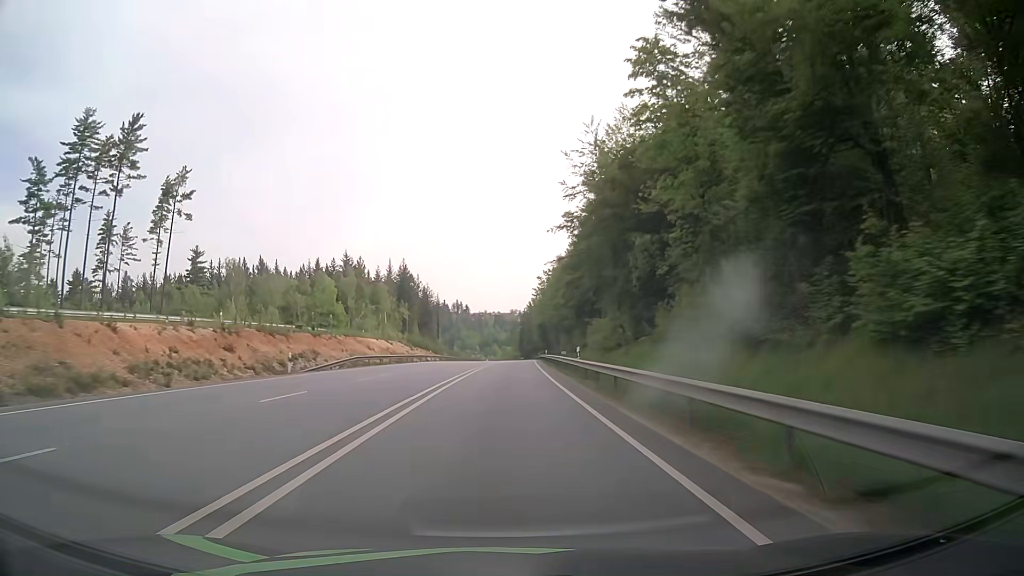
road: primary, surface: asphalt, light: Day
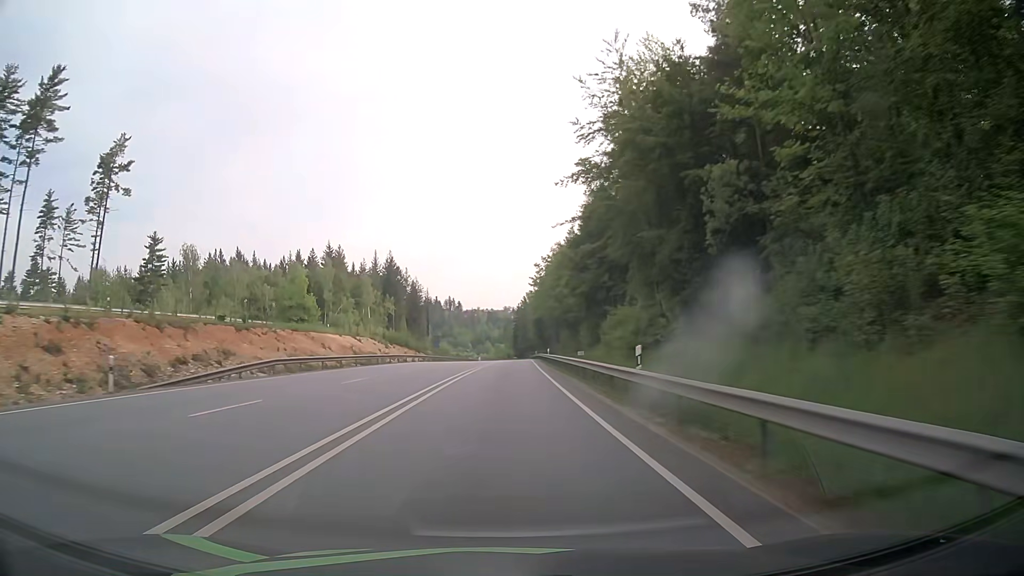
(+0.1, +15.5) m; +1°
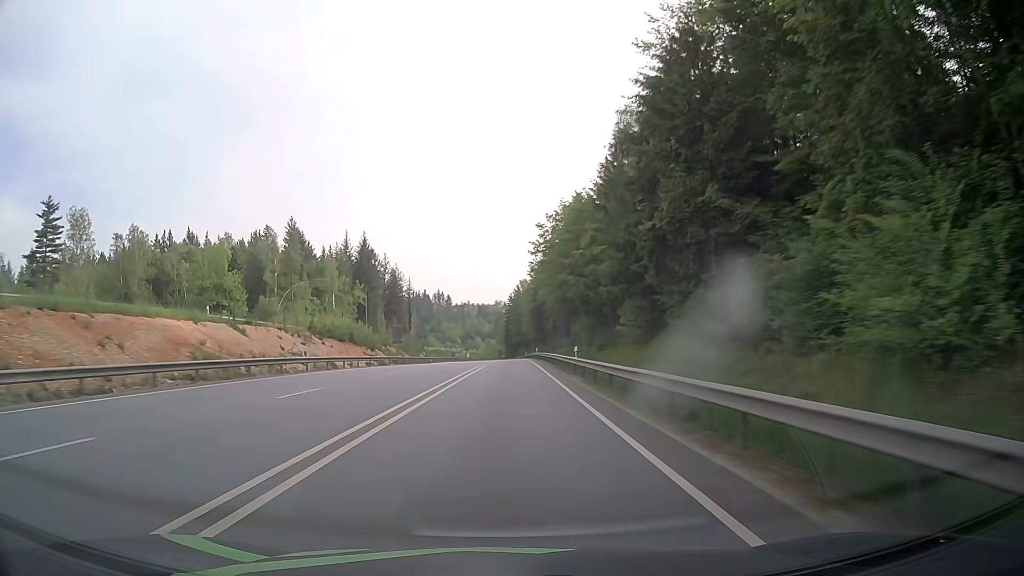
(+0.2, +31.3) m; +1°
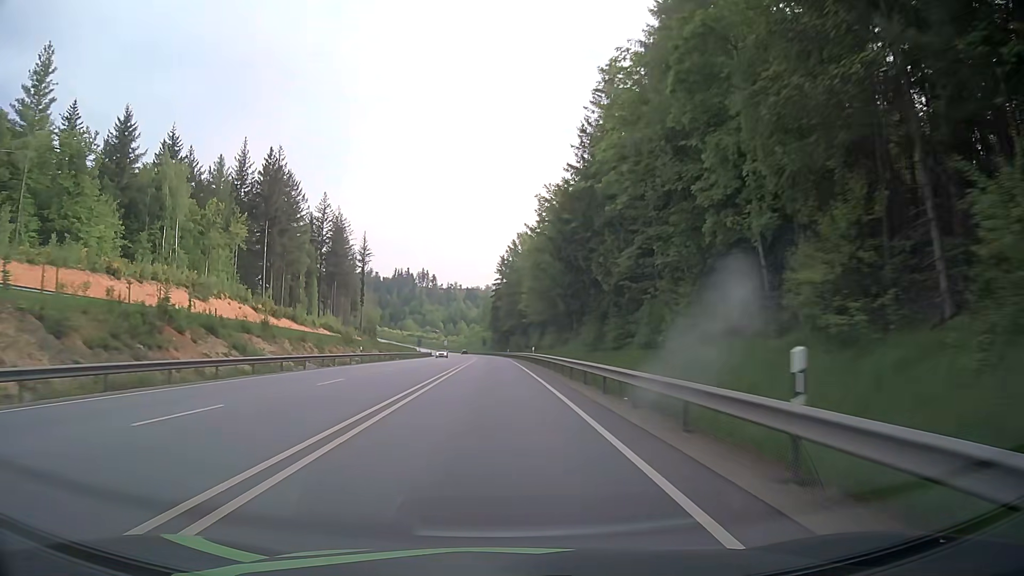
(+1.1, +78.3) m; +1°
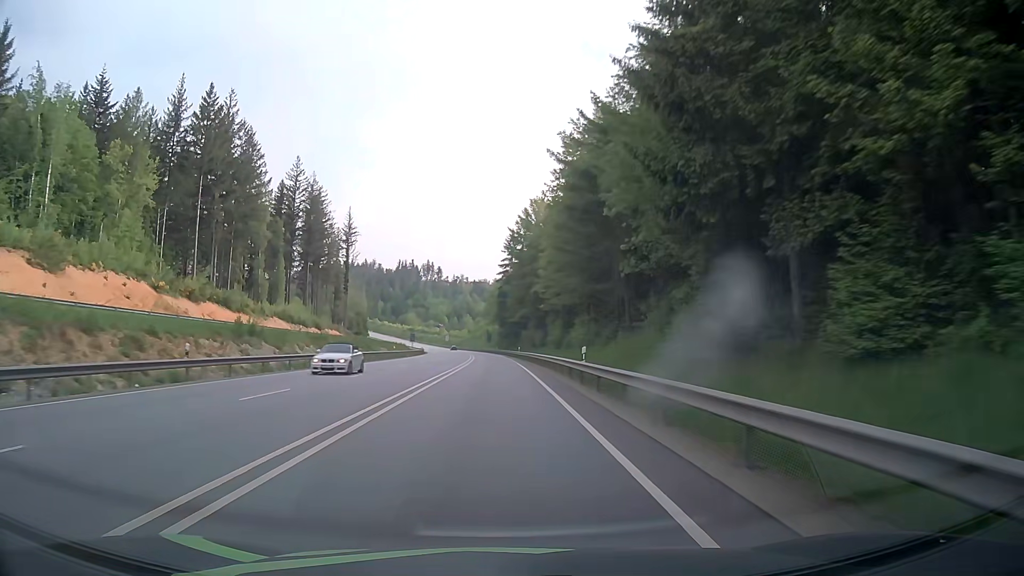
(-0.1, +31.1) m; 0°
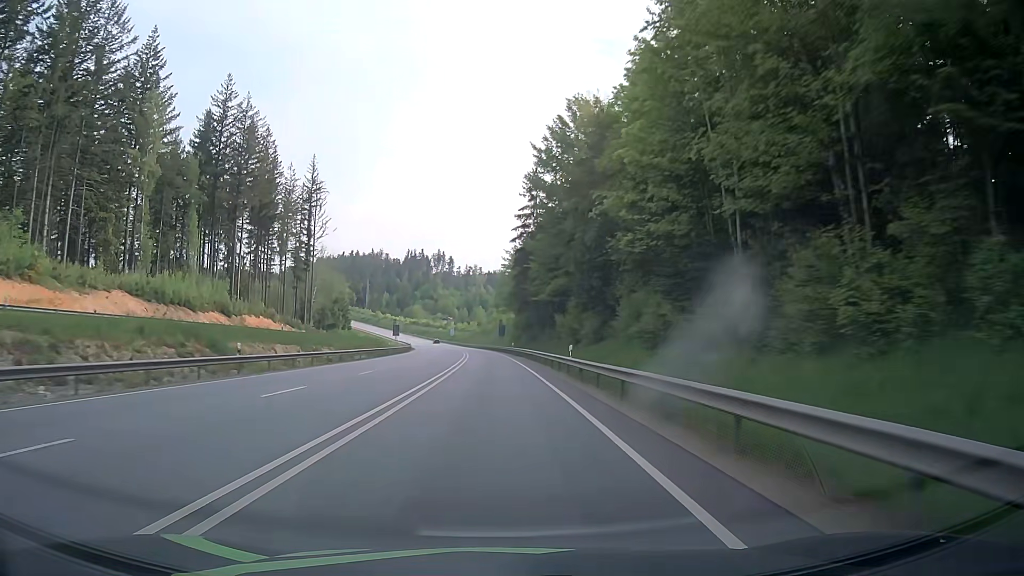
(-0.7, +47.2) m; -2°
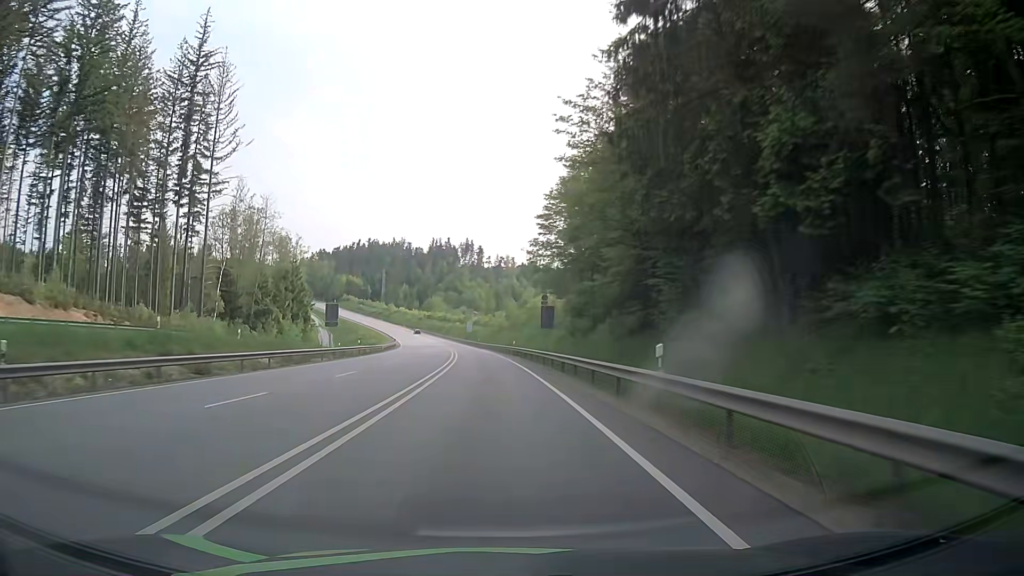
(-1.2, +63.7) m; -3°
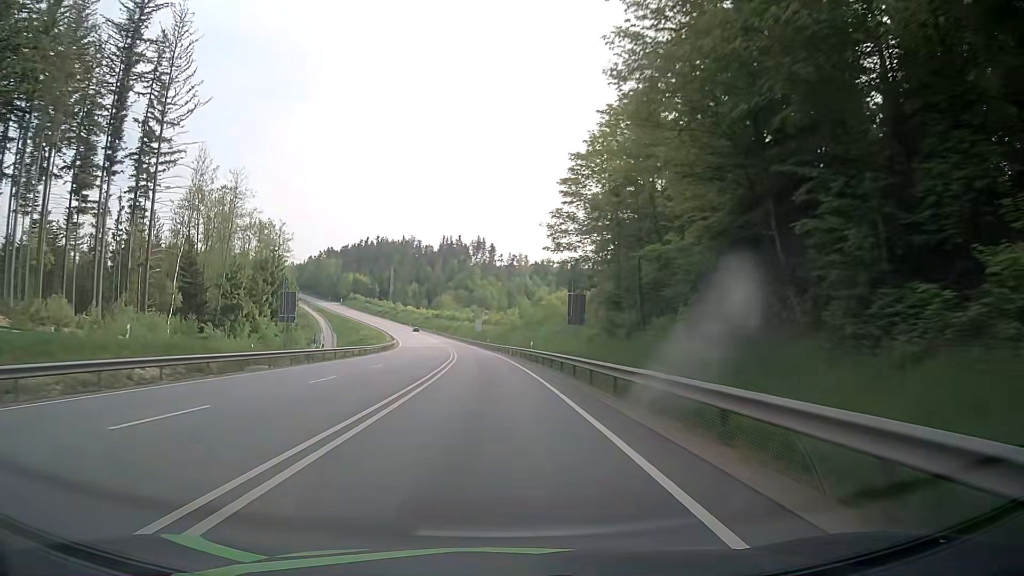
(-0.1, +15.9) m; -1°
